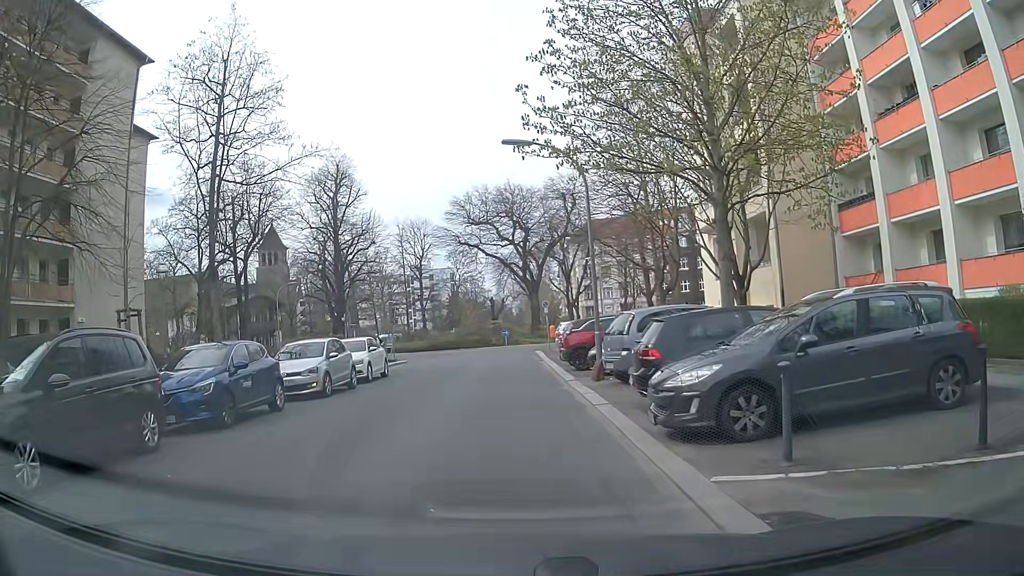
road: residential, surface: asphalt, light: Day
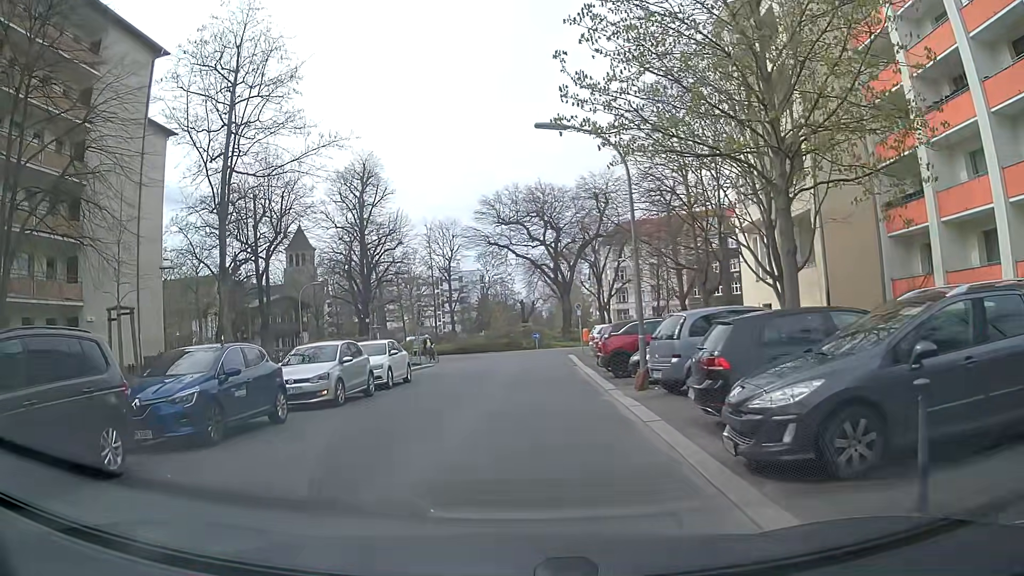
(-0.1, +1.9) m; -2°
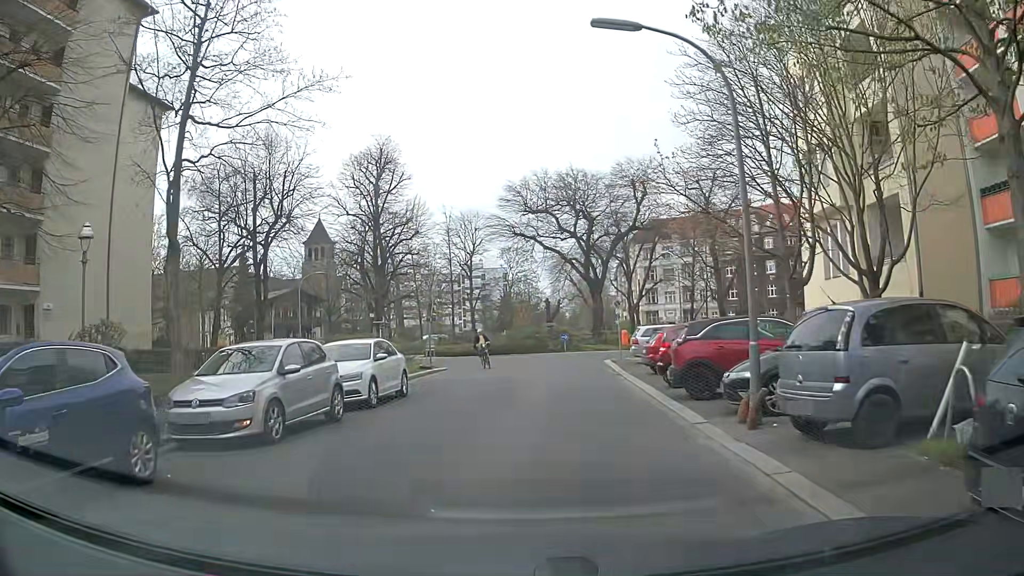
(-0.3, +6.0) m; -3°
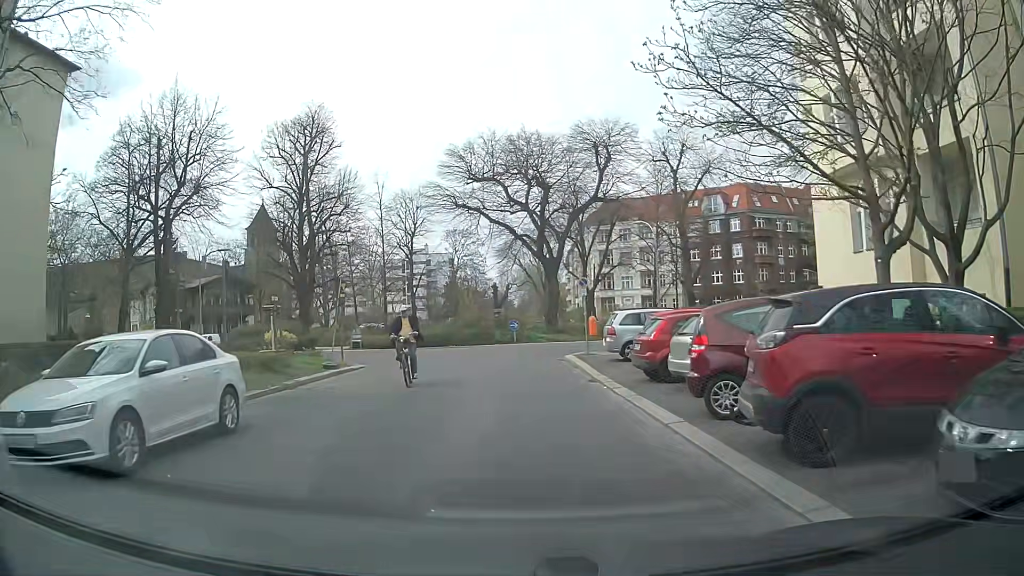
(+0.4, +7.6) m; +5°
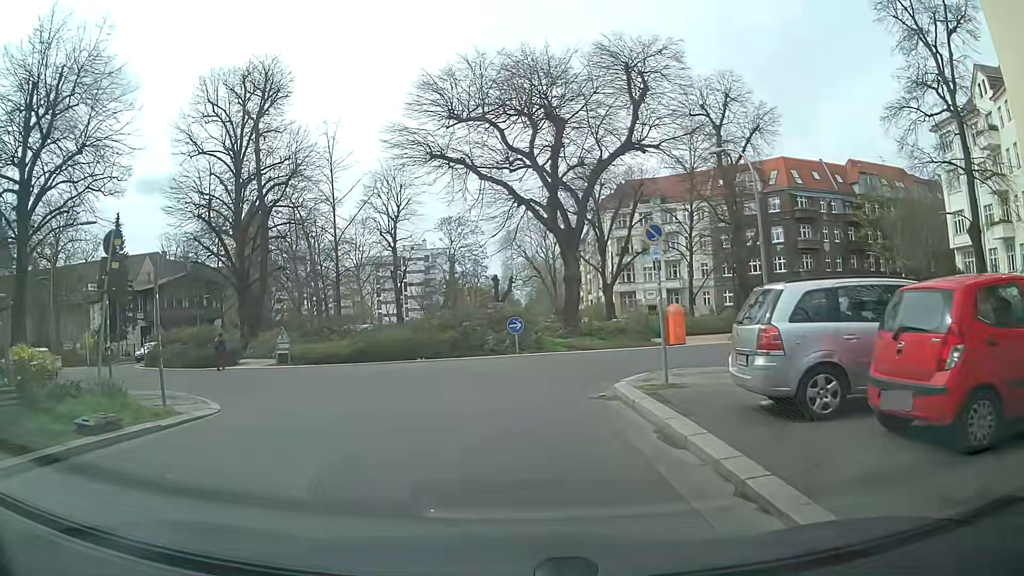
(+0.3, +13.6) m; 0°
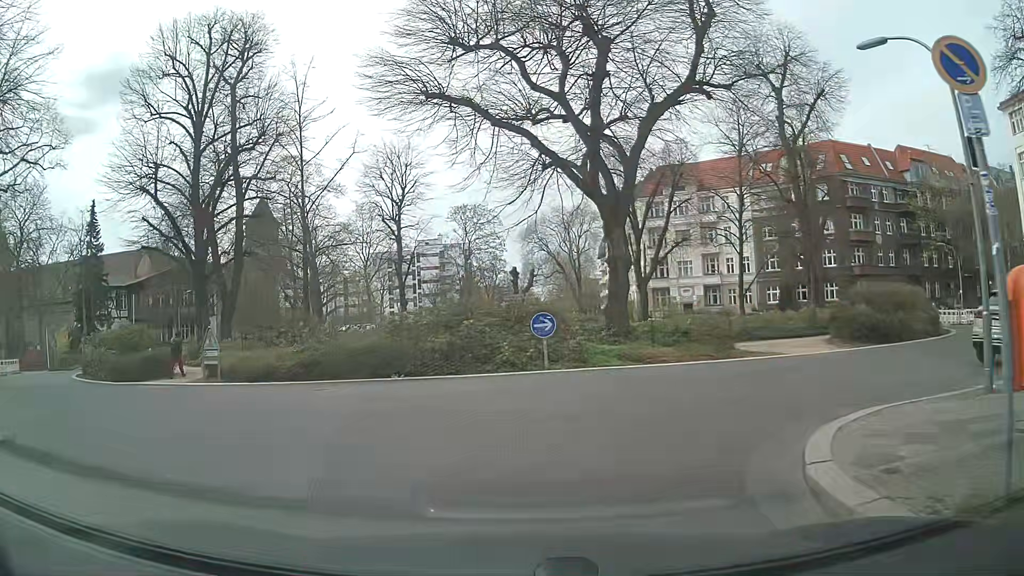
(-0.2, +8.6) m; -2°
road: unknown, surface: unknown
